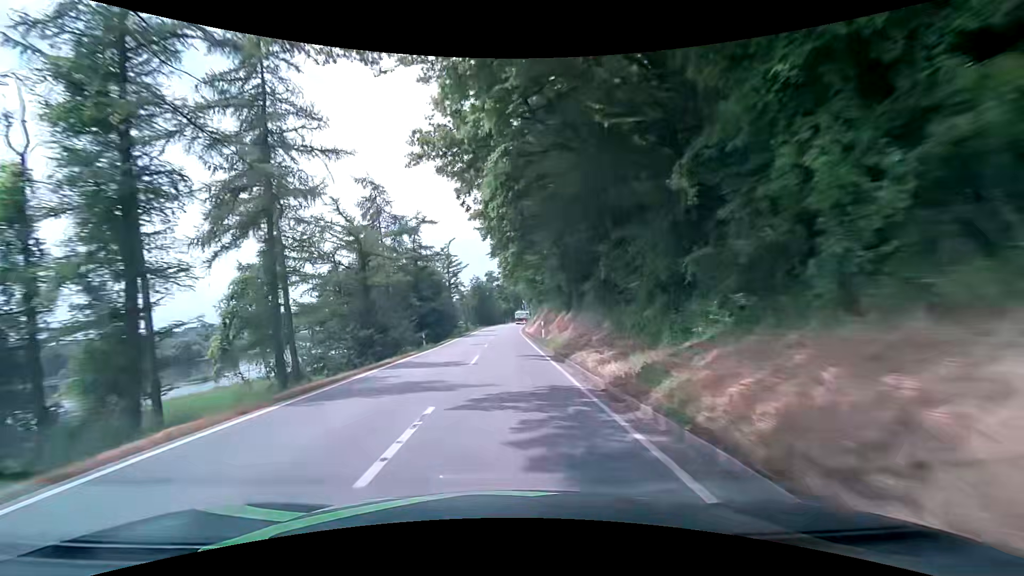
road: secondary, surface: asphalt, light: Day
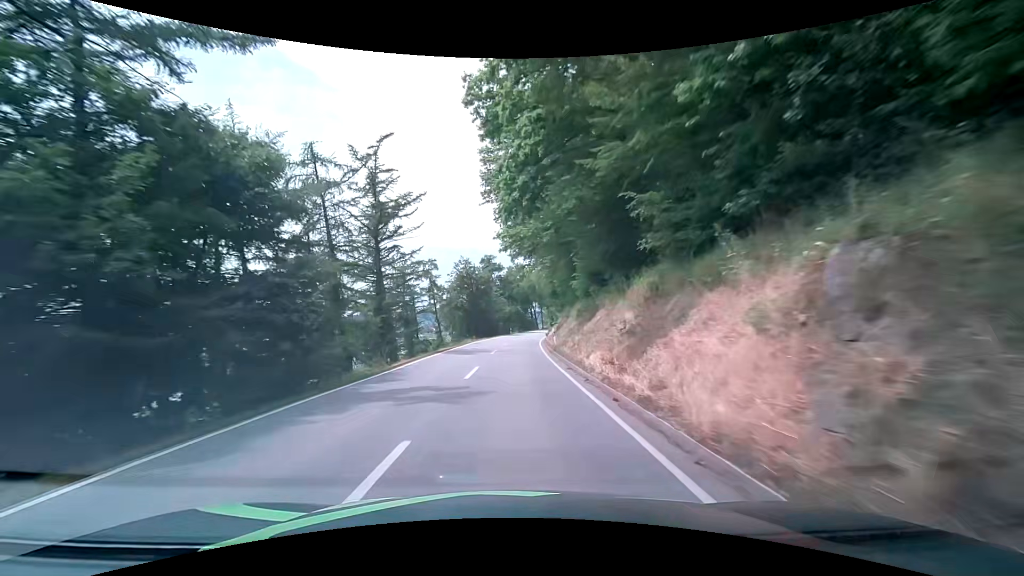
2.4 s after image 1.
(-0.3, +39.8) m; -2°
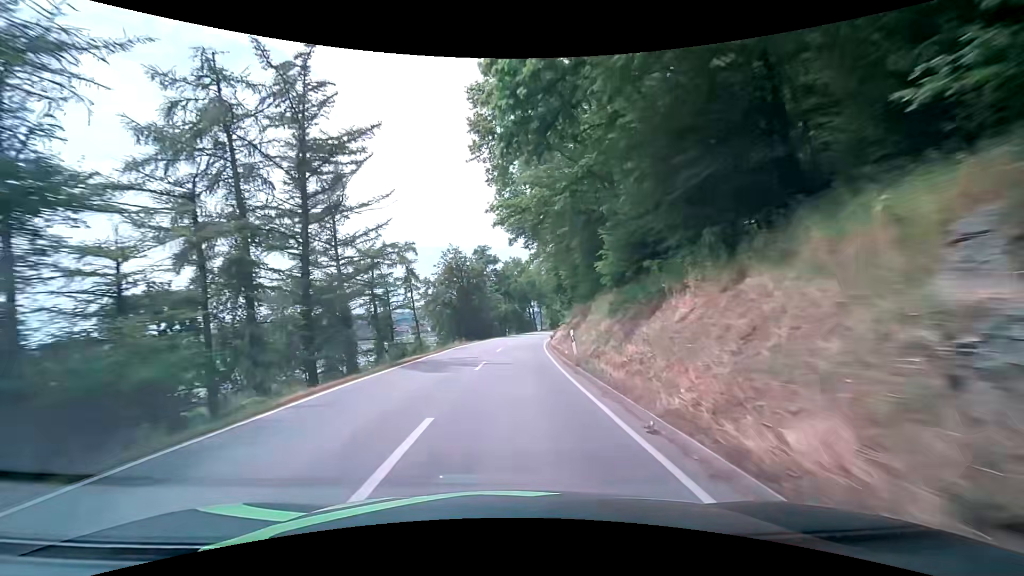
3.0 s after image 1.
(+0.2, +9.9) m; +1°
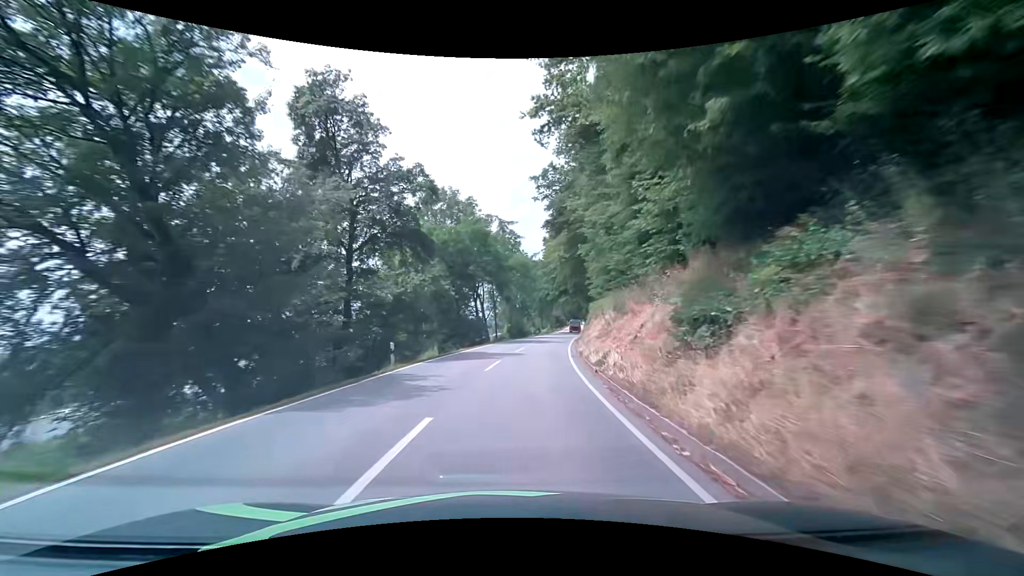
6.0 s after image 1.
(+1.4, +49.4) m; +5°
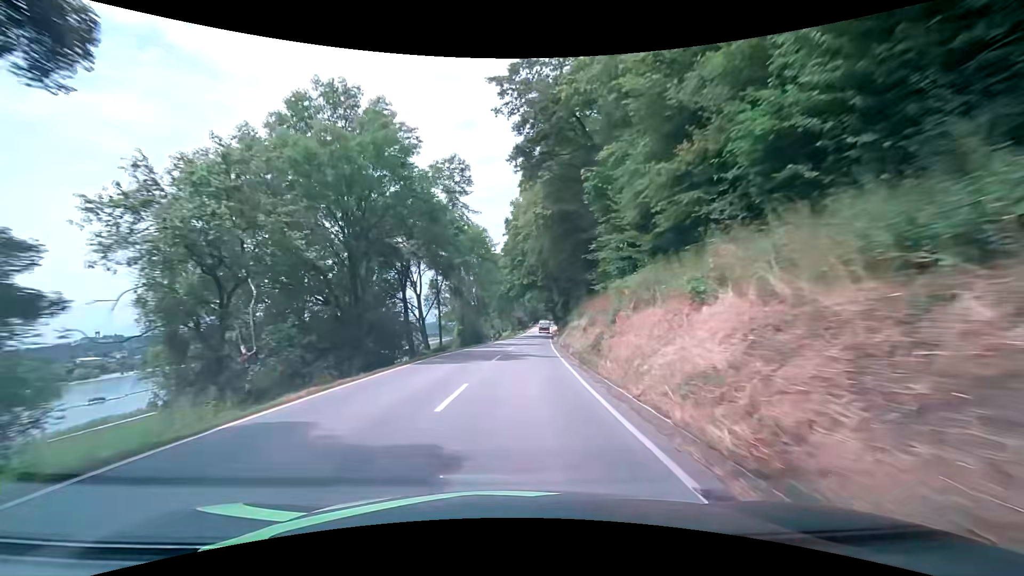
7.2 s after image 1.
(+1.0, +19.6) m; +5°
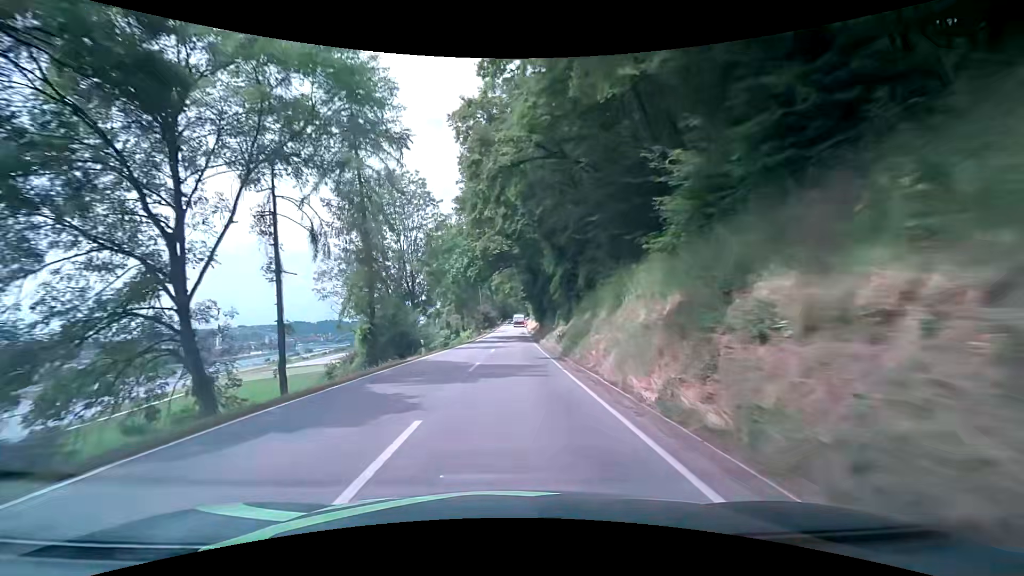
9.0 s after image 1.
(+1.1, +29.4) m; +4°
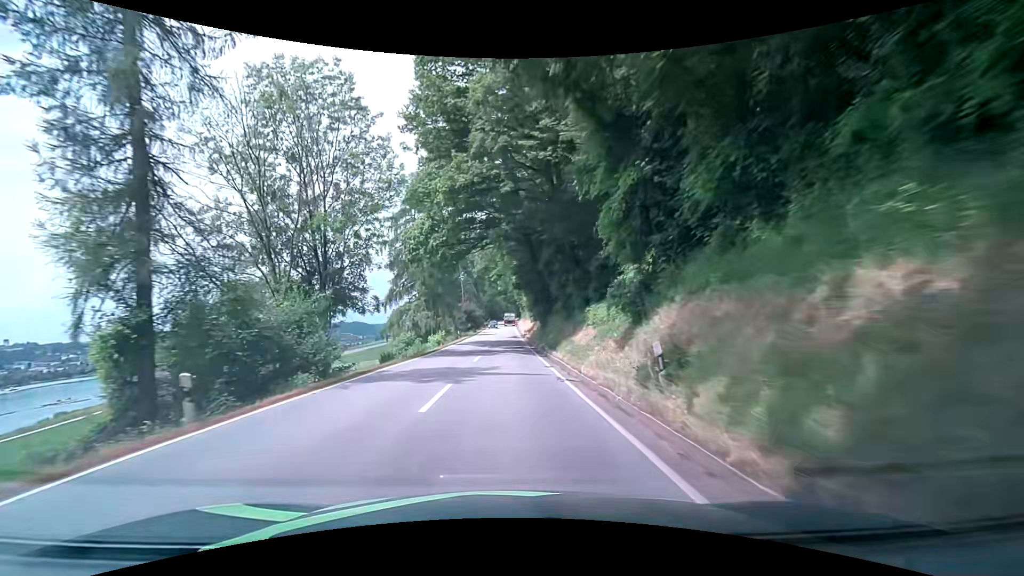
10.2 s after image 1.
(+0.1, +19.6) m; +1°
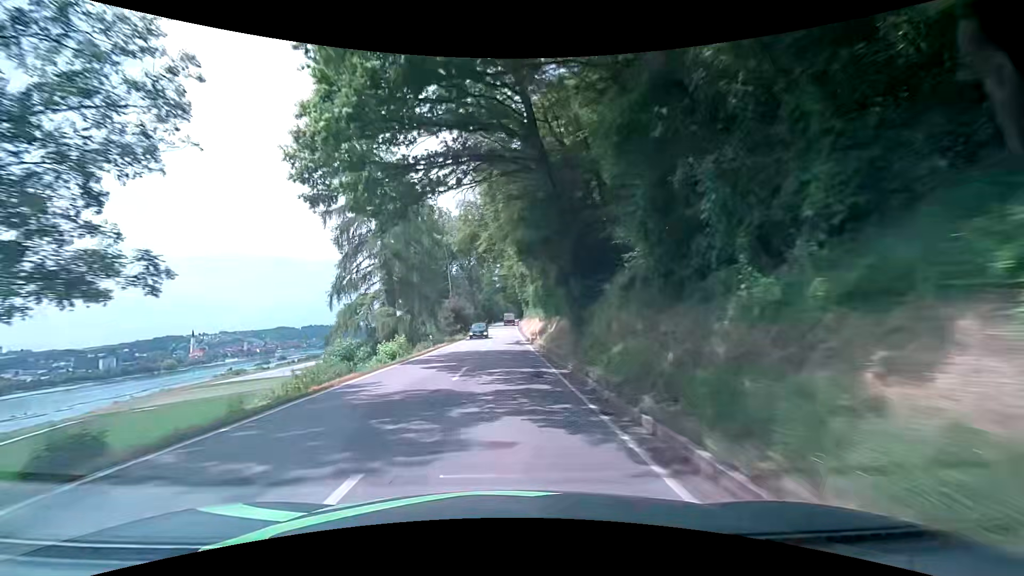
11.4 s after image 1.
(0.0, +19.8) m; 0°
(0, +10) (0, +20) (0, +30) (0, +40) (0, +50) (0, +60) (0, +70) (0, +80) (0, +90) (0, +100) m
